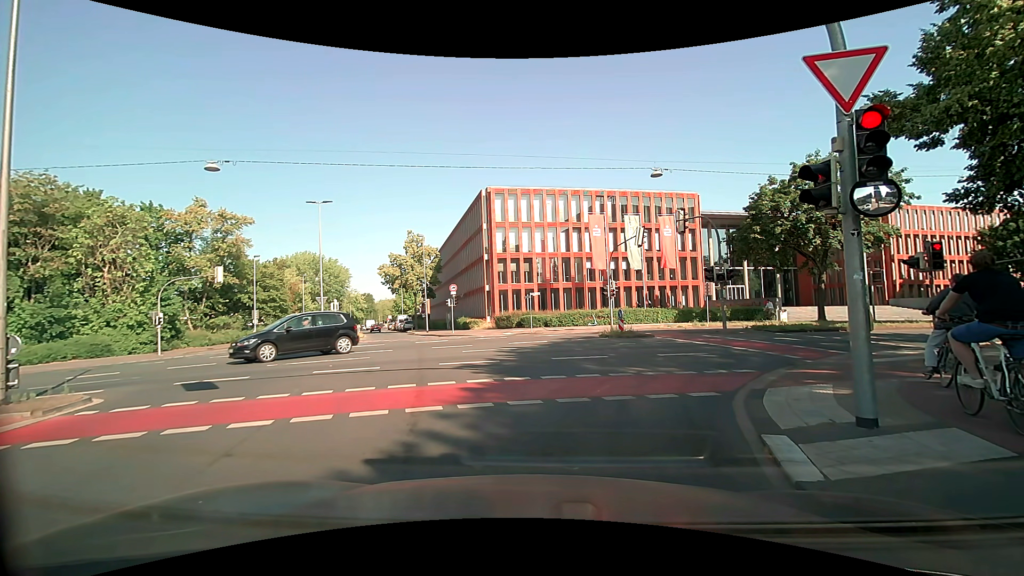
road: secondary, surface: asphalt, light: Day
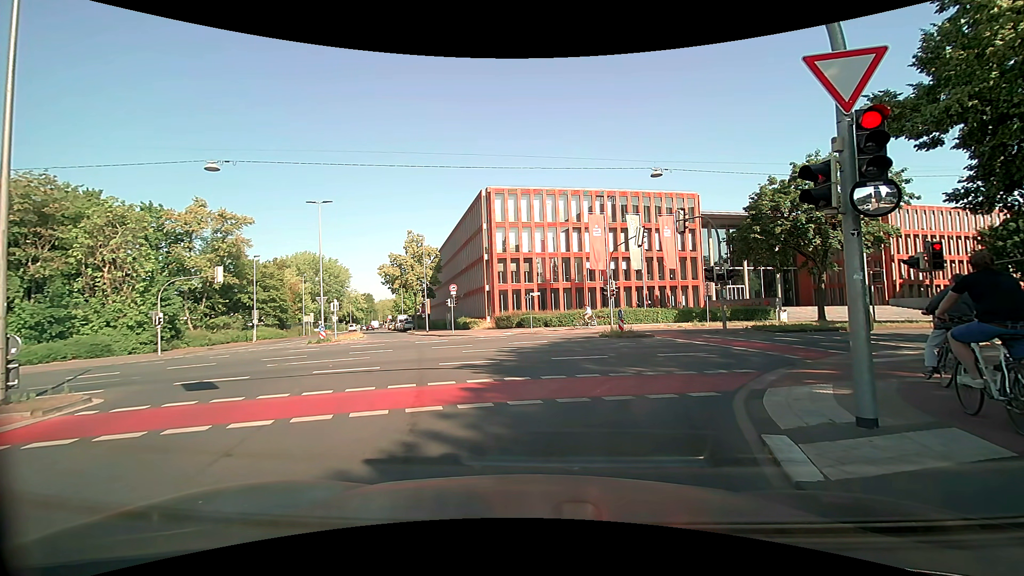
(0.0, 0.0) m; 0°
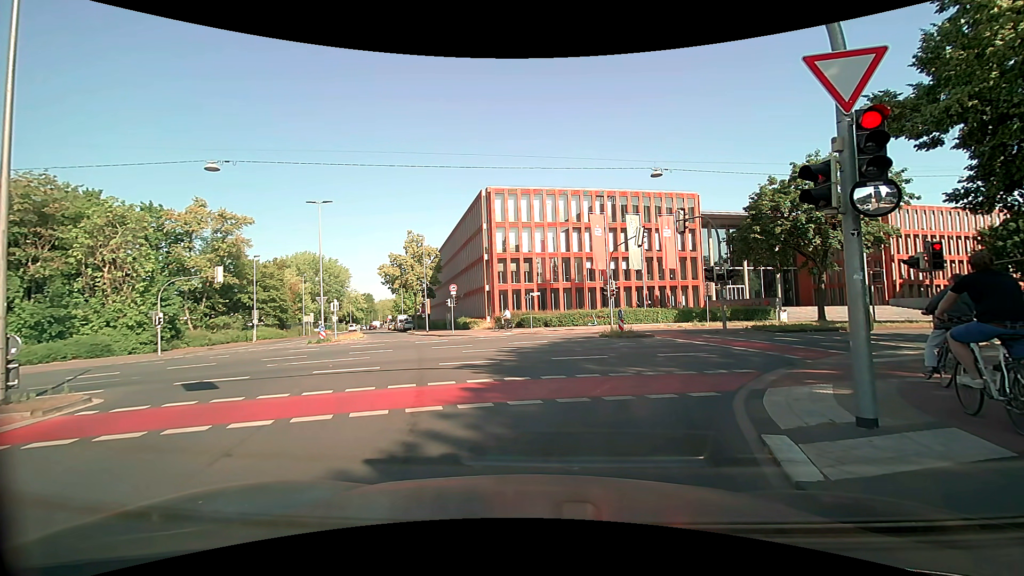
(0.0, 0.0) m; 0°
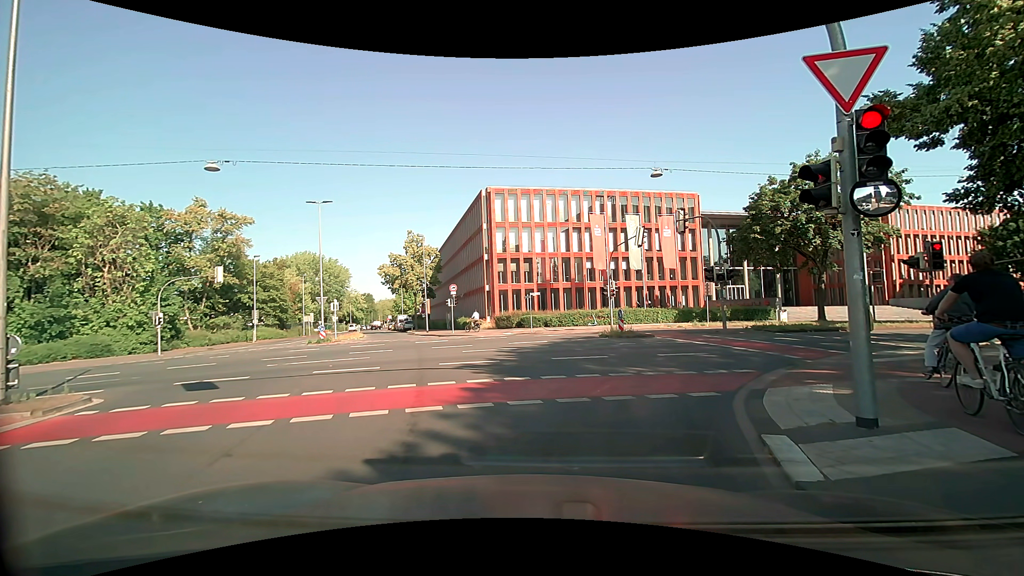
(0.0, 0.0) m; 0°
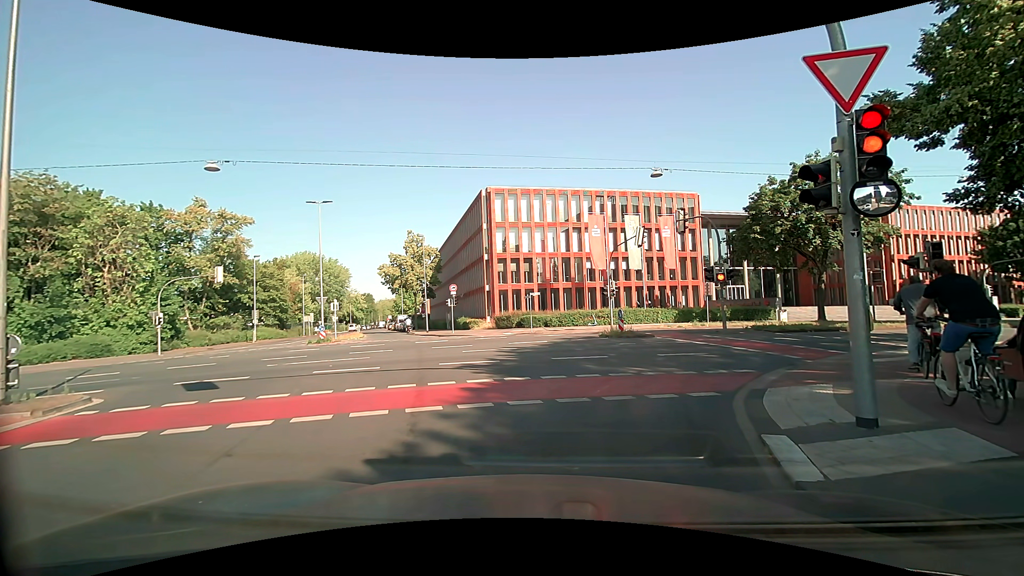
(0.0, 0.0) m; 0°
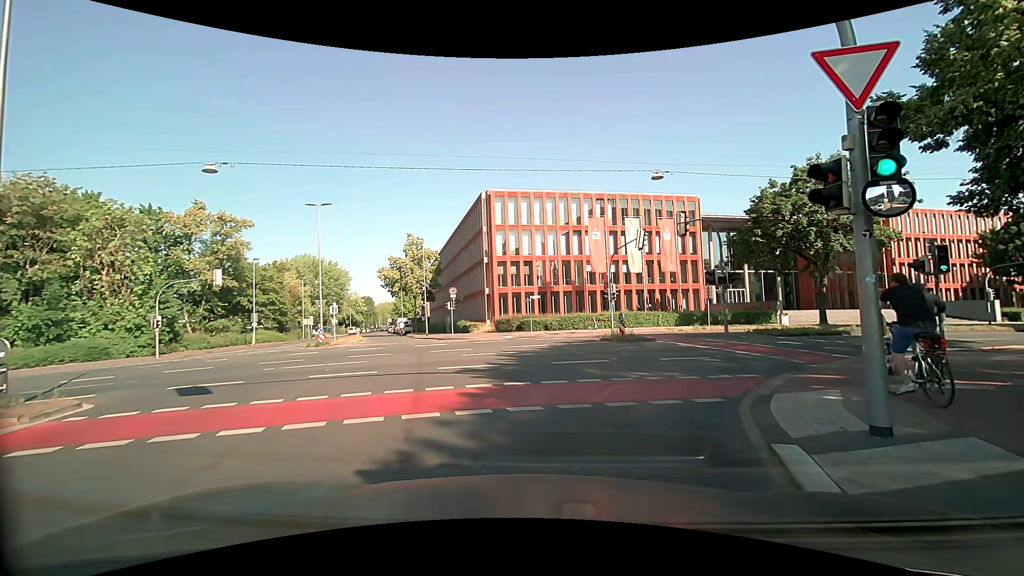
(0.0, +0.2) m; 0°
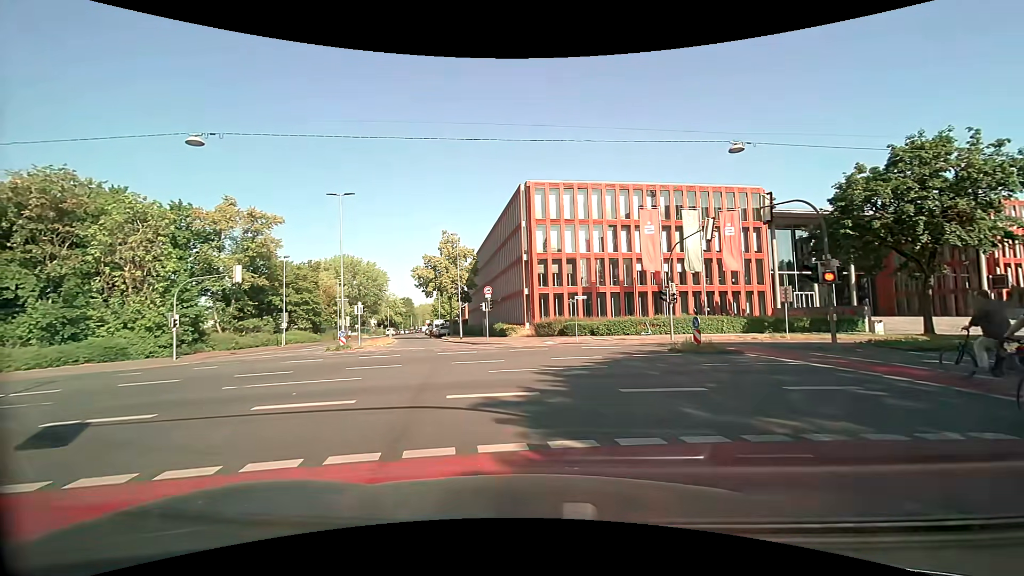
(-0.3, +4.8) m; -5°
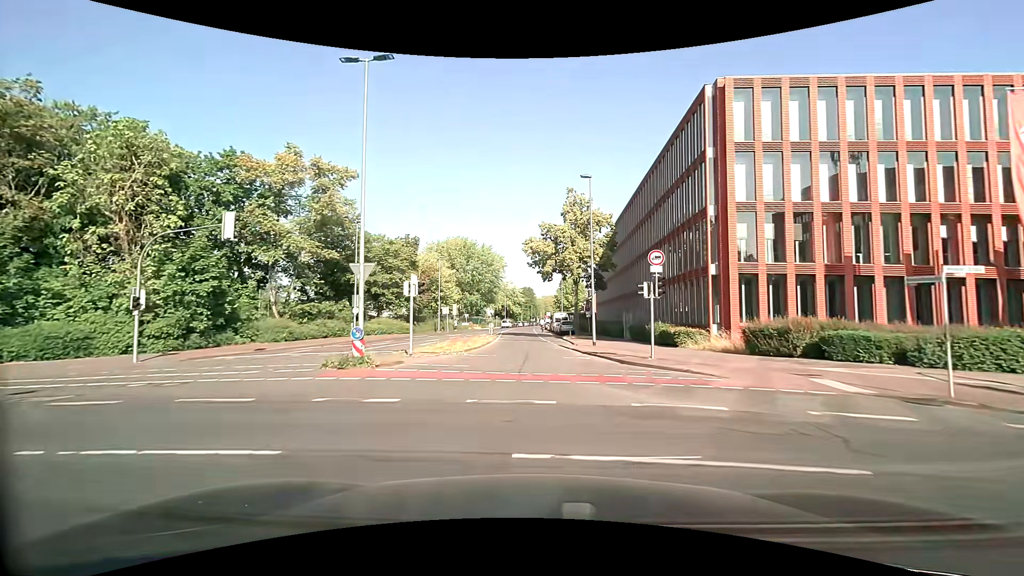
(-2.8, +18.8) m; -14°
(0, +10) (0, +20) (0, +30) (-1, +40) (-1, +50) (-2, +60) (-2, +70) (-2, +80) (-2, +90) (-2, +100) m
